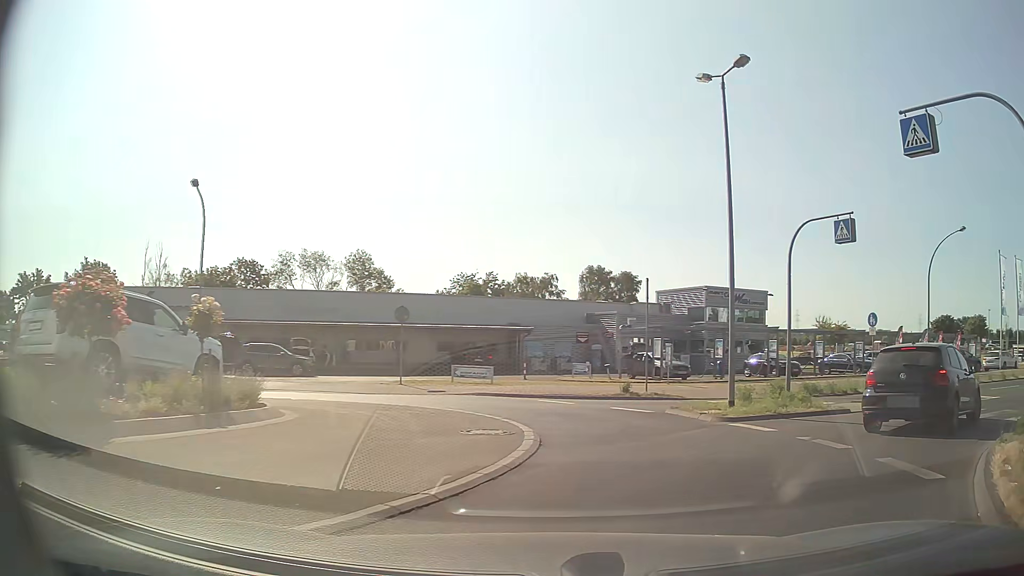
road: unclassified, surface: asphalt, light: Day
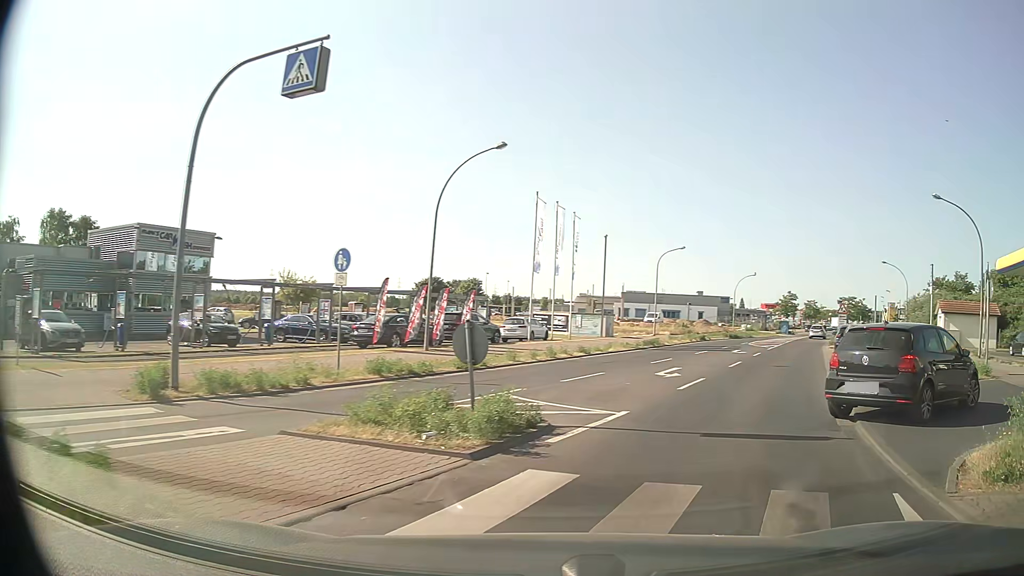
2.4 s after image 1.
(+4.2, +10.7) m; +43°
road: tertiary
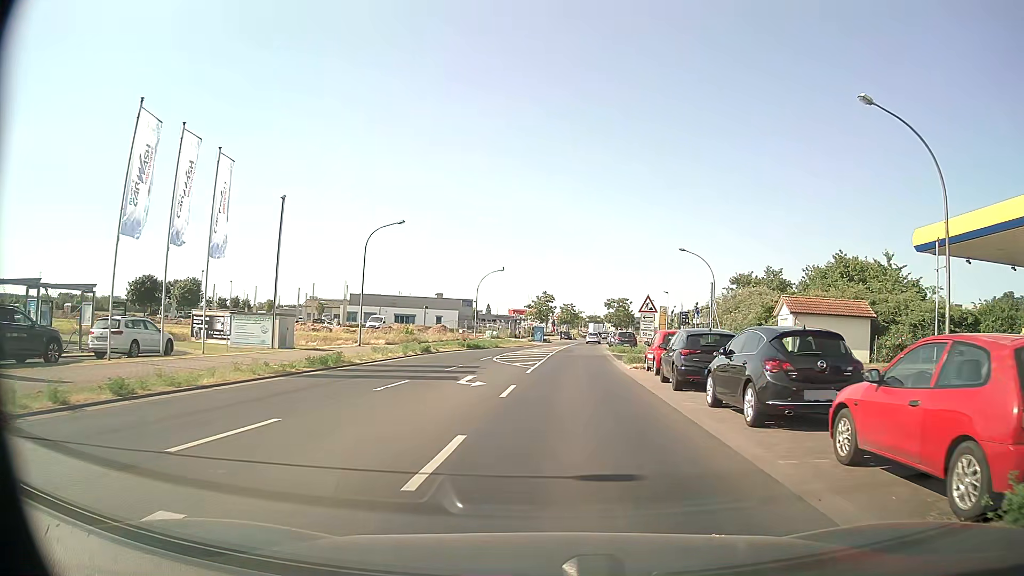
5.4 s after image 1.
(+4.9, +16.4) m; +23°
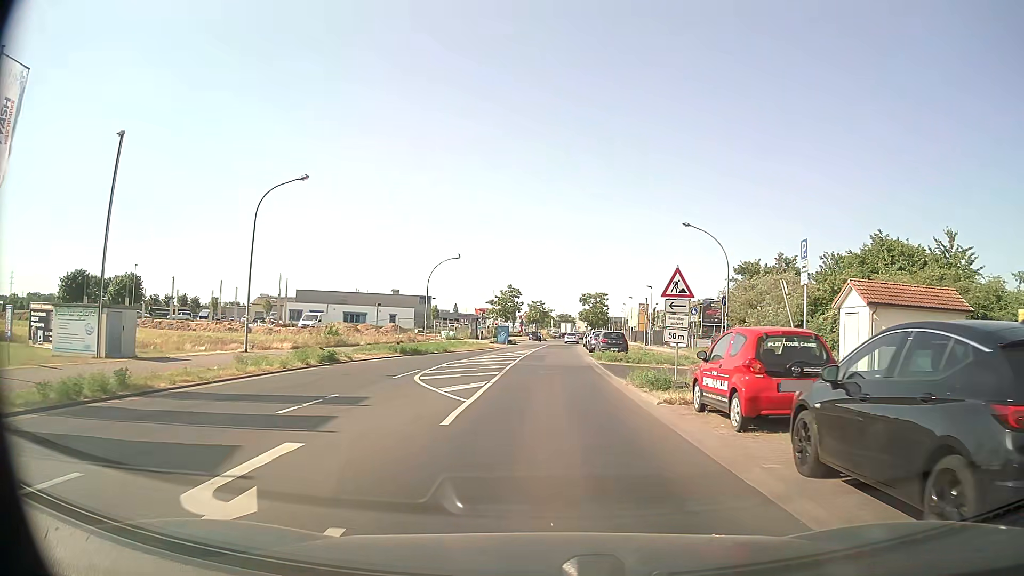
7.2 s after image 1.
(+0.4, +12.4) m; +3°
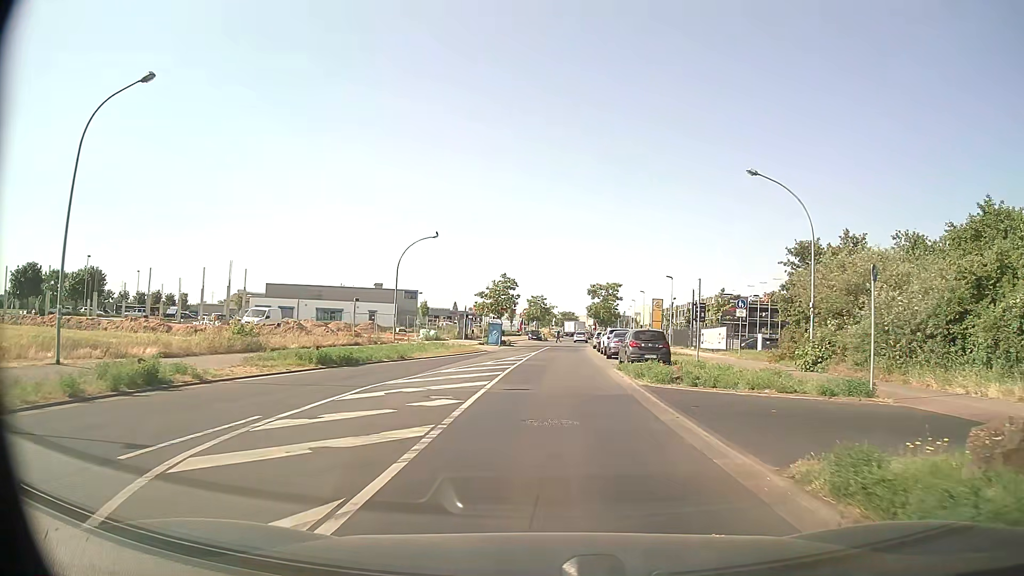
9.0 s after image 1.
(+0.1, +13.1) m; 0°
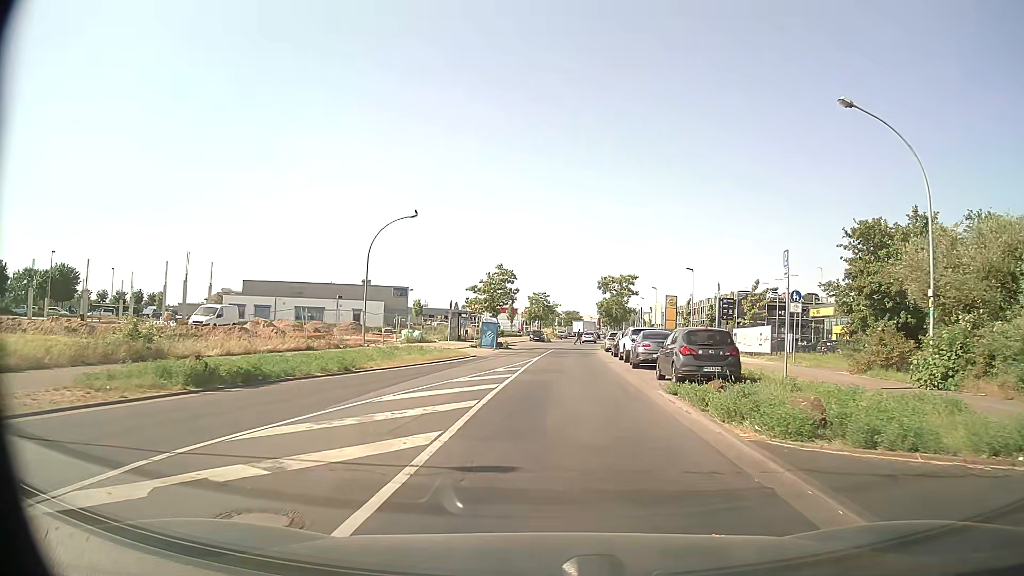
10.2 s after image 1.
(0.0, +9.0) m; 0°
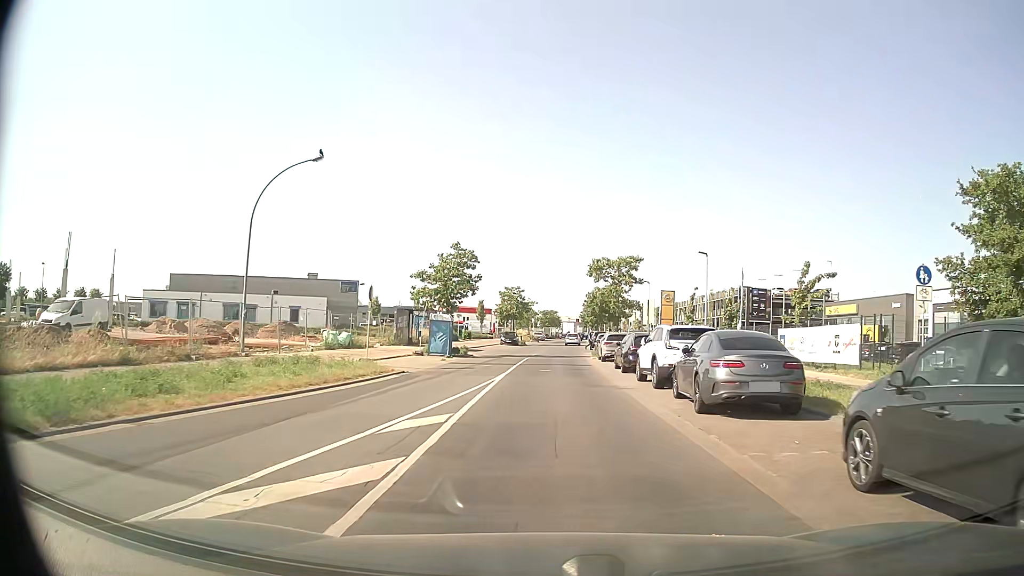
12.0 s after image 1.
(+0.2, +13.9) m; +2°
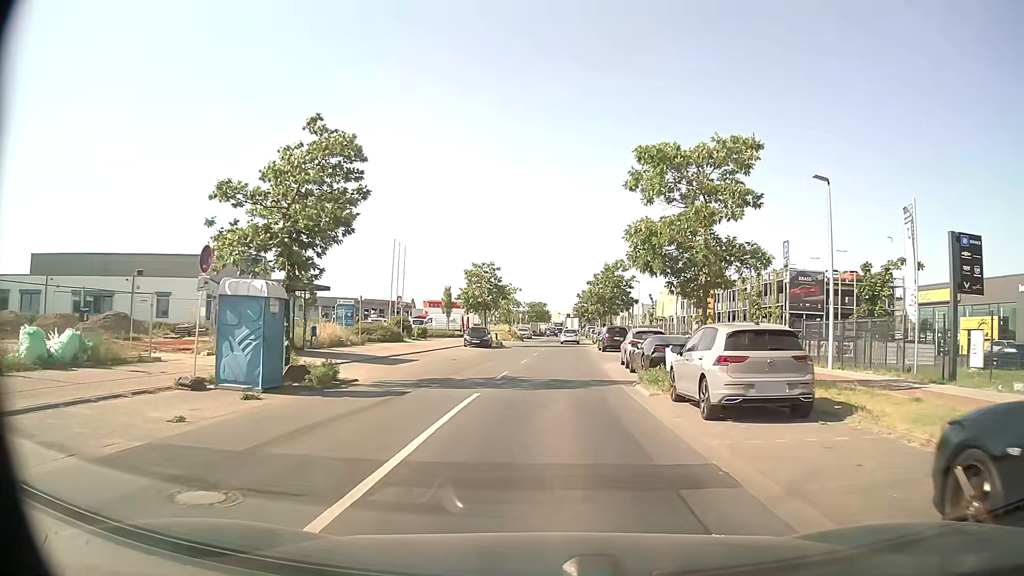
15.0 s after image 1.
(+0.3, +23.8) m; +2°
(0, +10) (0, +20) (+1, +30) (+1, +40) (+1, +50) (+1, +60) (+2, +70) (+2, +80) (+3, +90) (+3, +100) m
